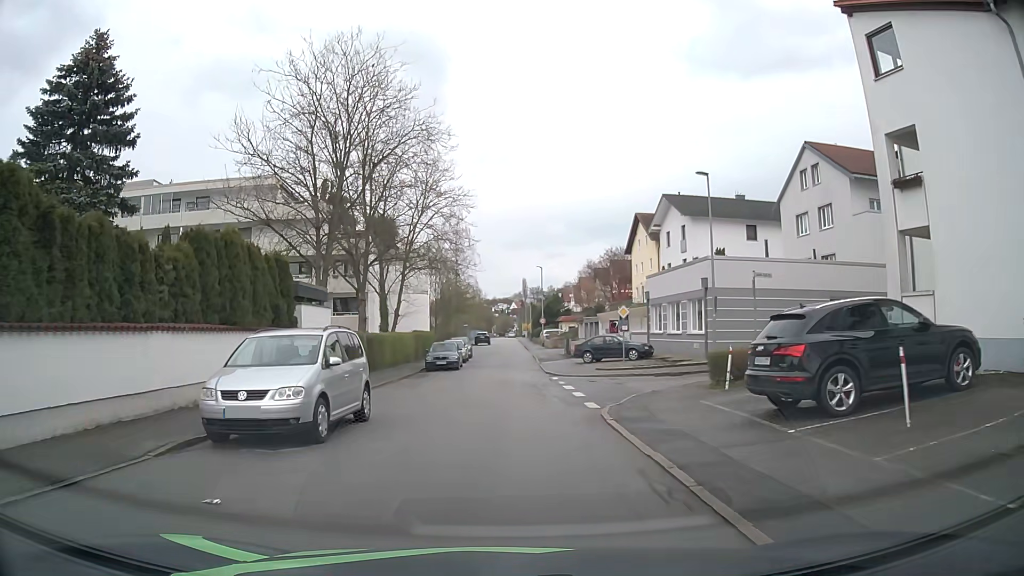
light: Day
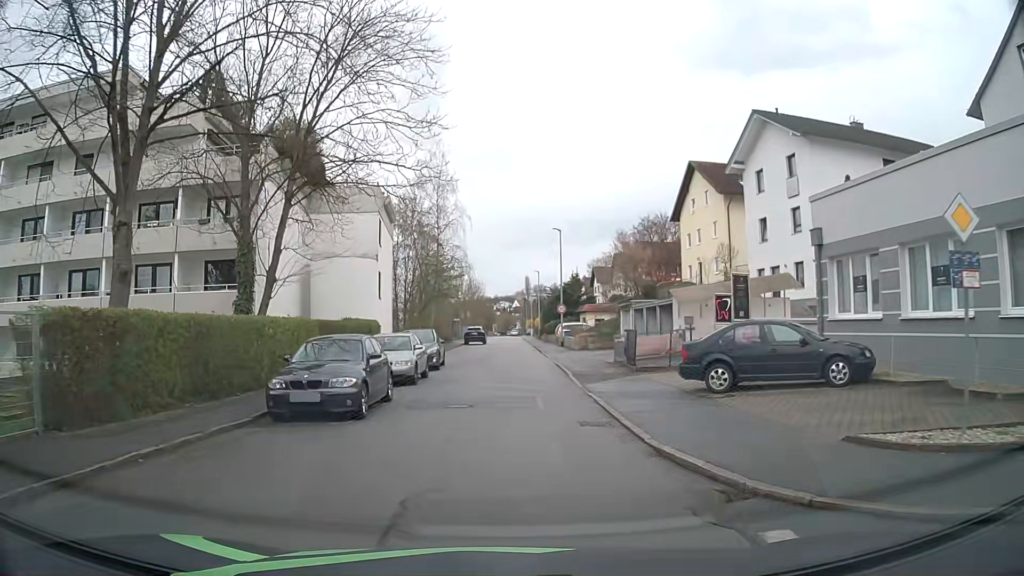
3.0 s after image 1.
(+0.4, +22.8) m; +1°
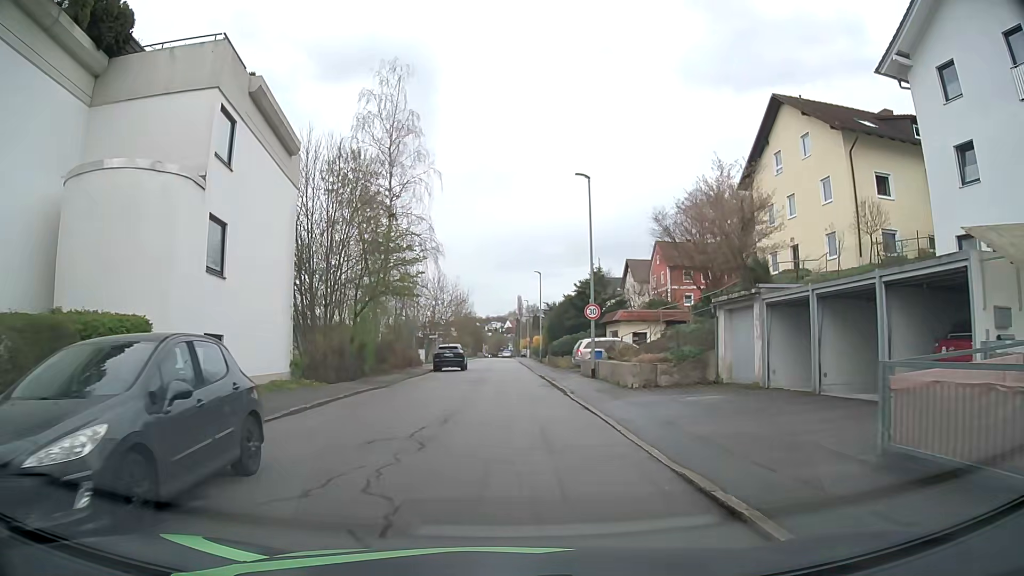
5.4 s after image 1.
(+0.1, +20.2) m; +1°
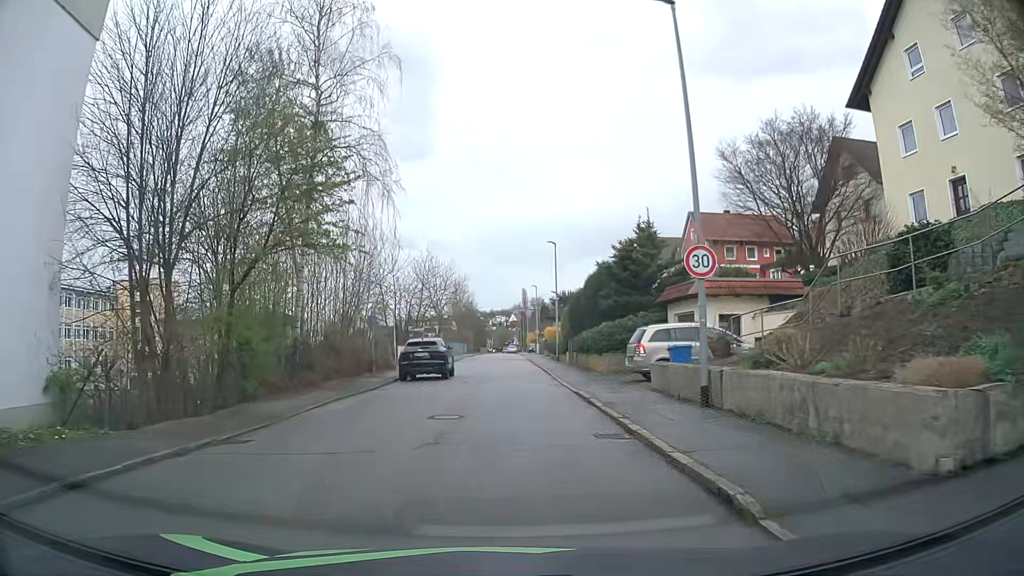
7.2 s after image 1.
(-0.2, +14.8) m; -2°
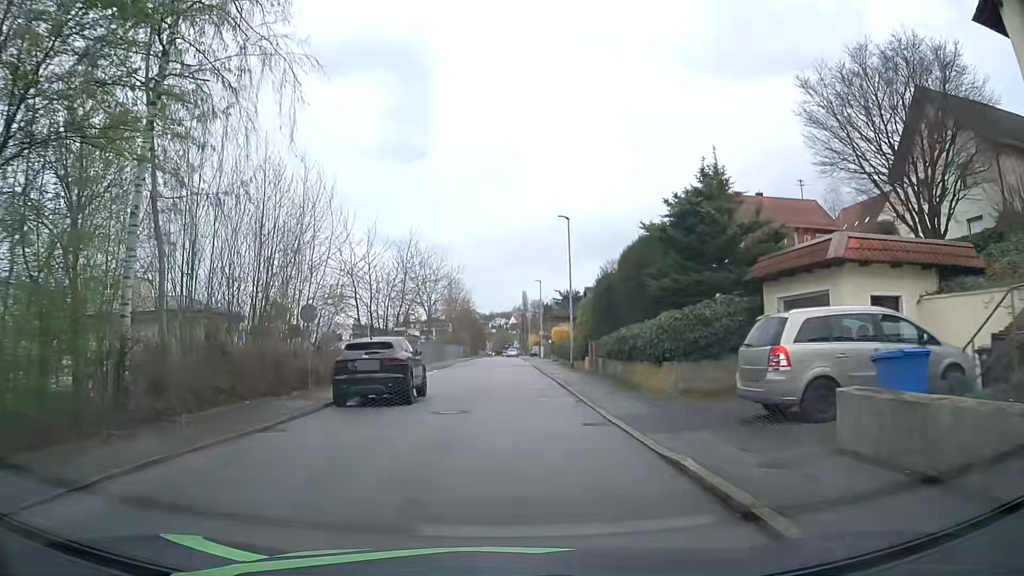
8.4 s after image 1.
(+0.2, +10.2) m; +2°
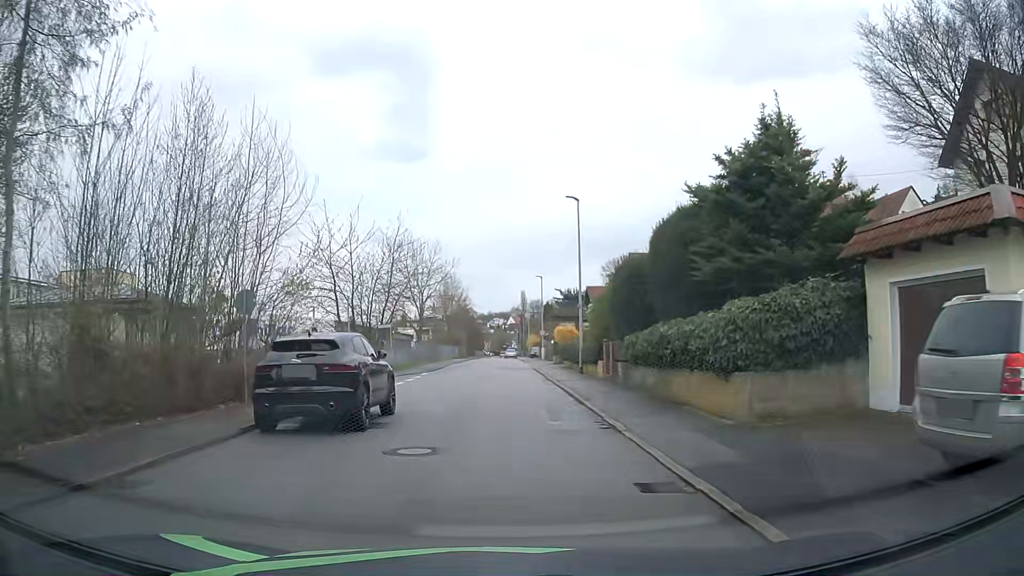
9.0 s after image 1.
(-0.1, +5.2) m; -1°
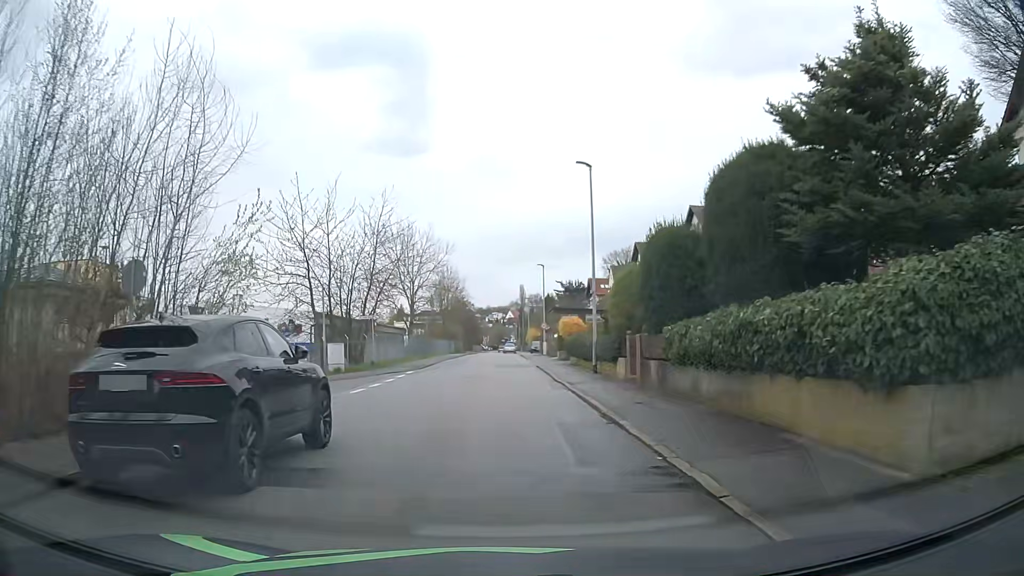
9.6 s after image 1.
(+0.1, +5.1) m; +1°
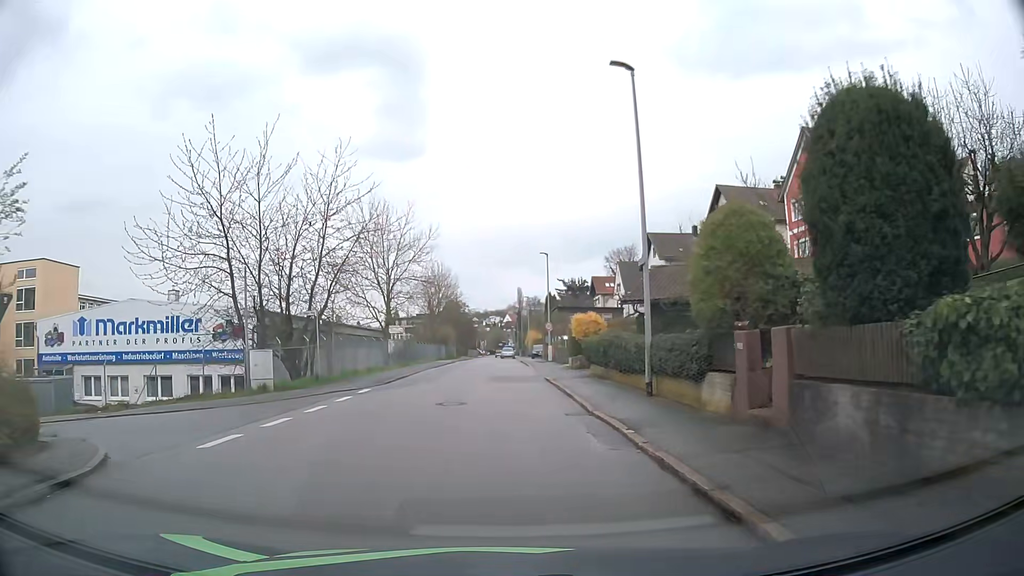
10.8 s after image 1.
(+0.1, +10.1) m; +1°
(0, +10) (0, +20) (0, +30) (0, +40) (0, +50) (-1, +60) (-1, +70) (-2, +80) (-3, +90) (-3, +100) m
